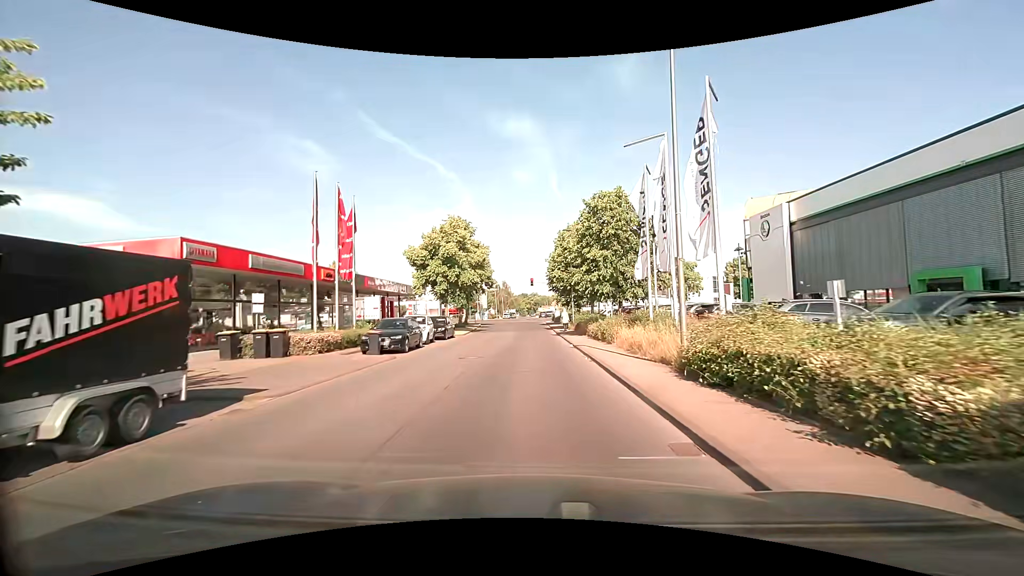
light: Day
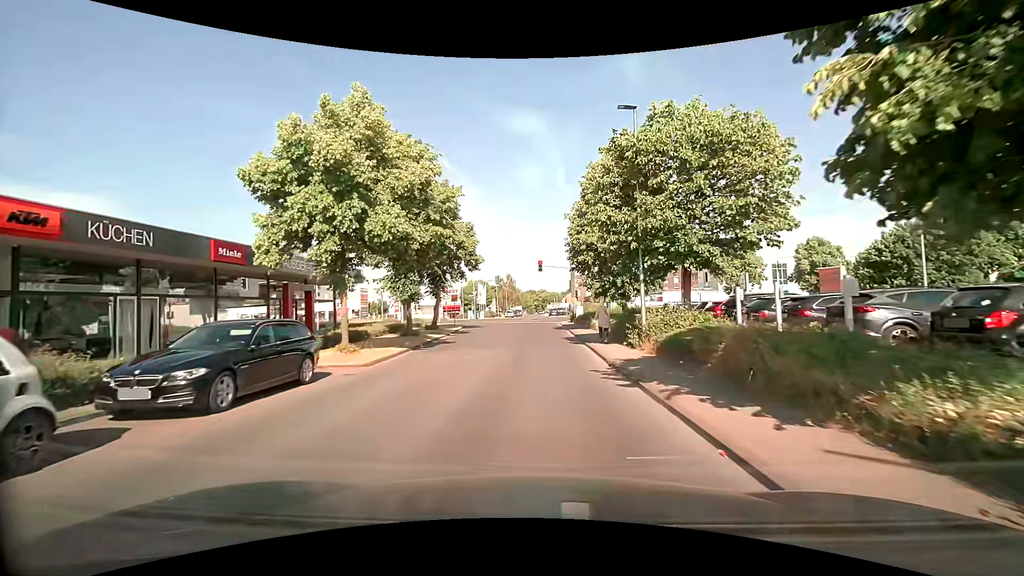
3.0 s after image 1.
(-0.3, +22.8) m; -1°
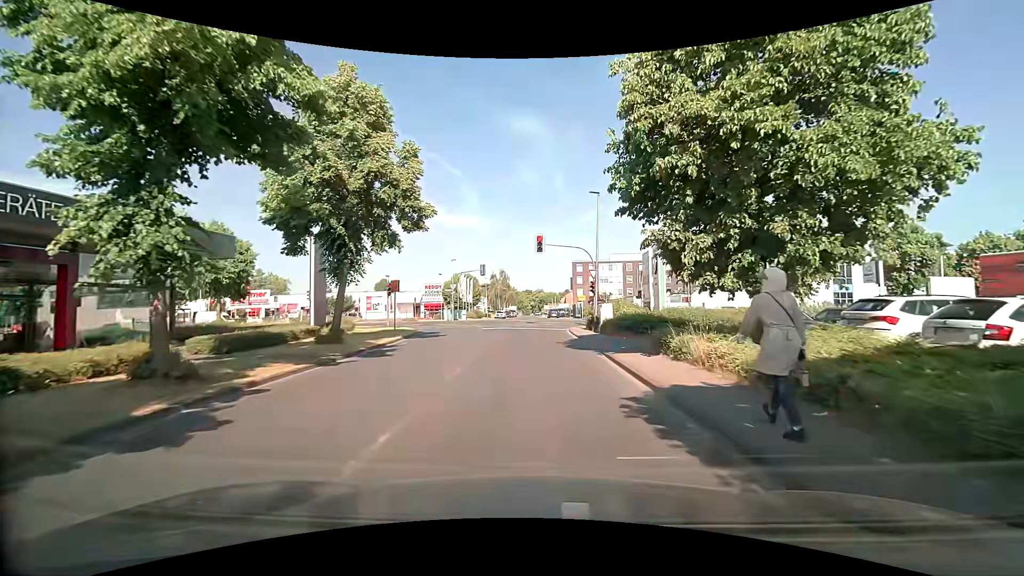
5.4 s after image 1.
(+0.1, +18.0) m; 0°
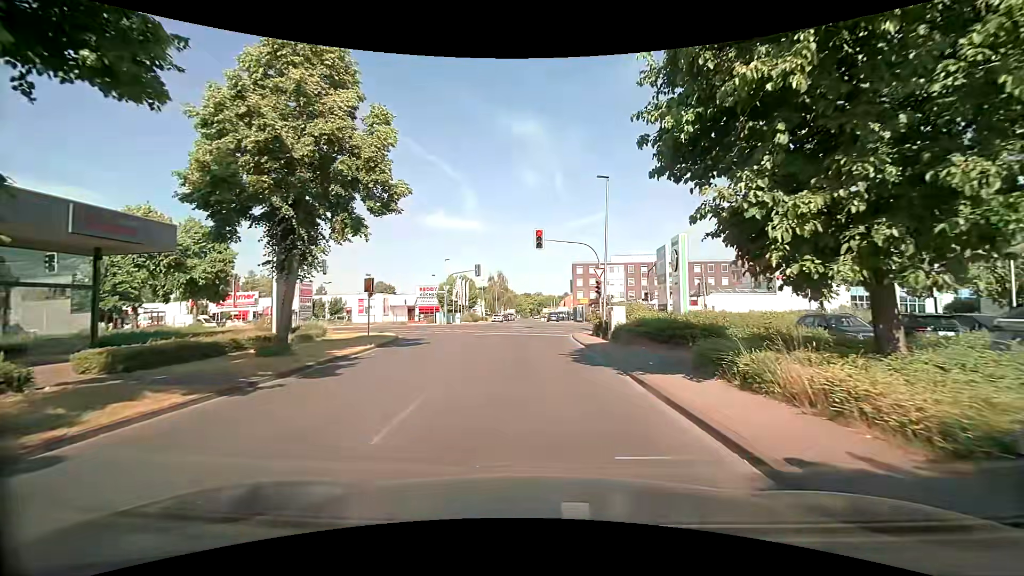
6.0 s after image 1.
(0.0, +3.9) m; +1°
(0, +10) (0, +20) (0, +30) (+3, +39) (+12, +43) (+22, +43) (+32, +44) (+42, +44) (+52, +44) (+62, +45) m
